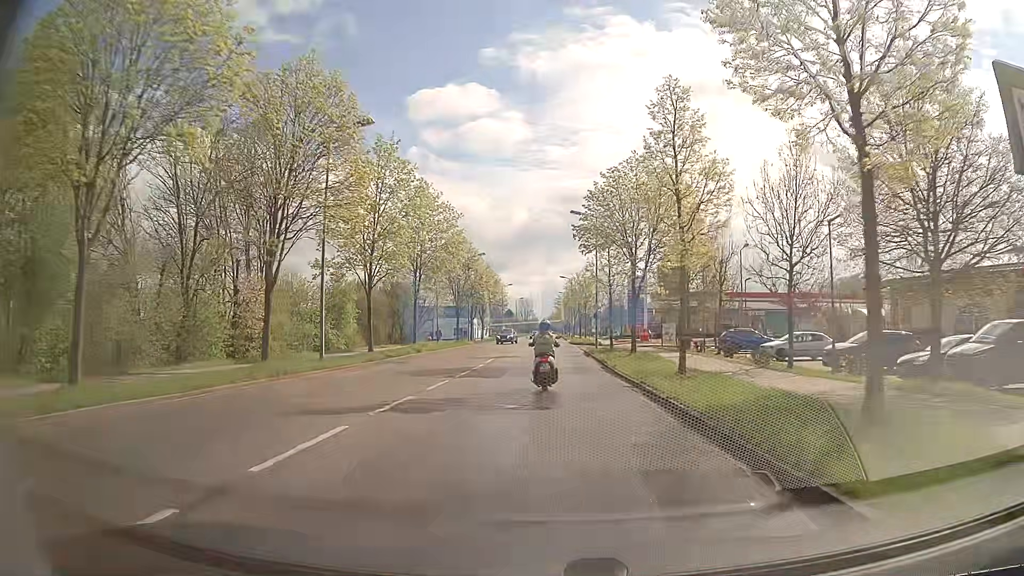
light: Day
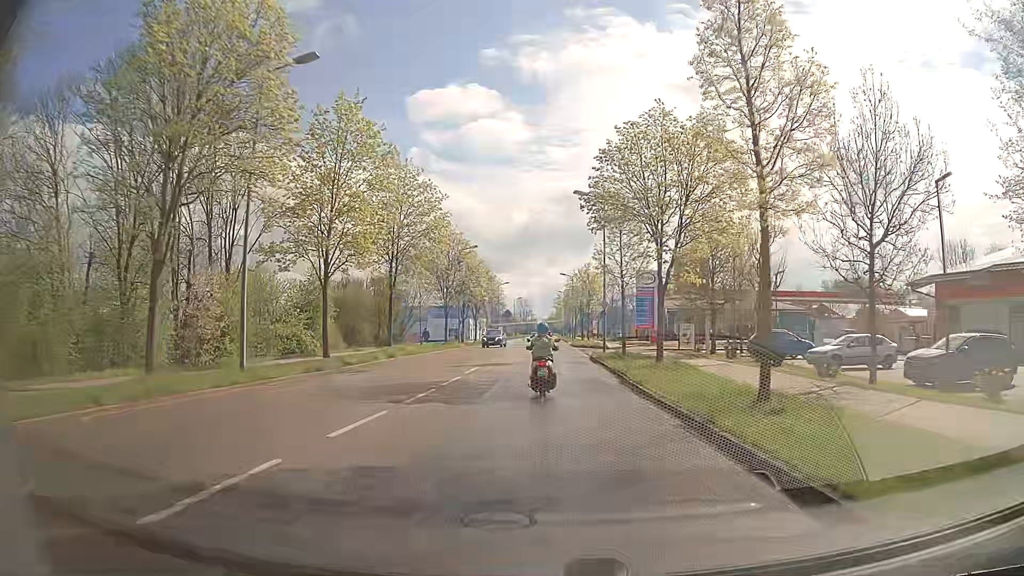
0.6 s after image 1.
(0.0, +6.9) m; 0°
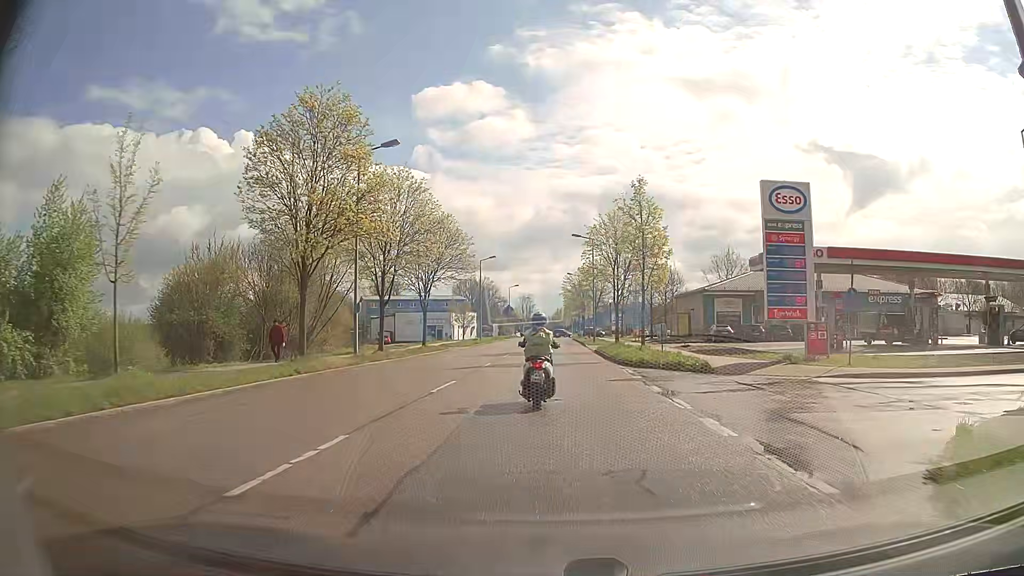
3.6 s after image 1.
(-0.4, +34.9) m; -1°
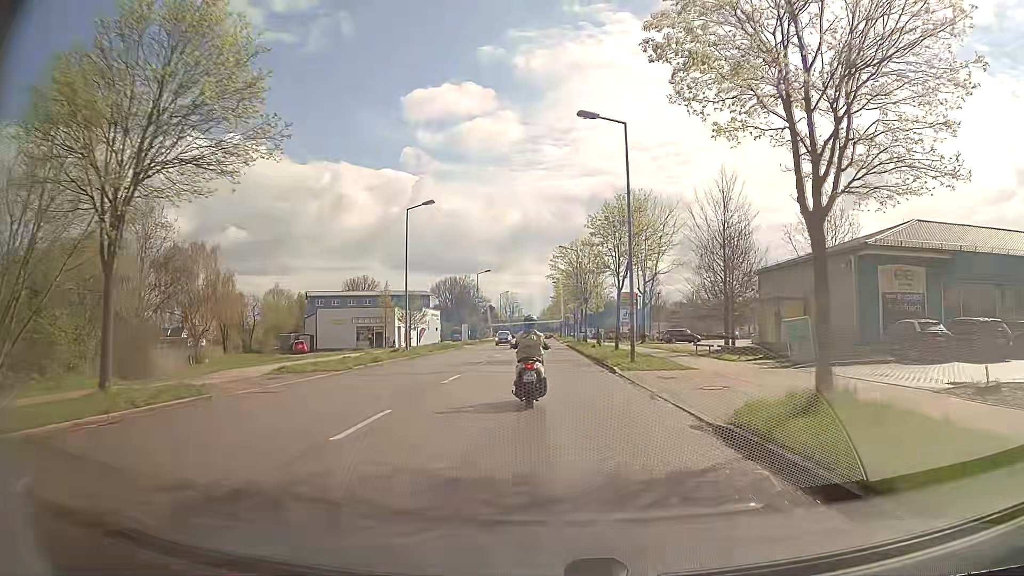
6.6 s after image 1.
(+0.1, +32.8) m; +1°
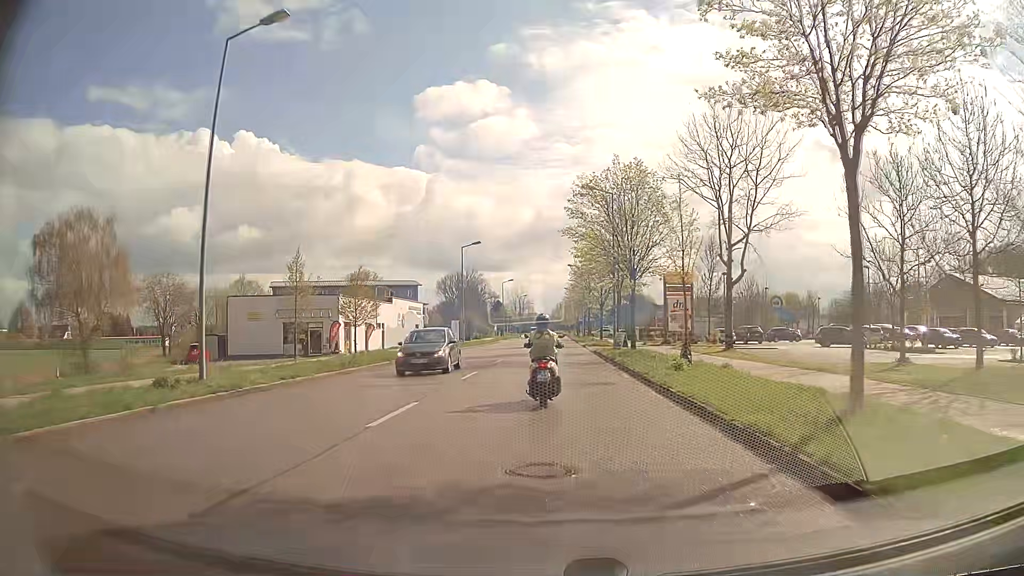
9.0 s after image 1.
(-0.1, +26.3) m; -1°
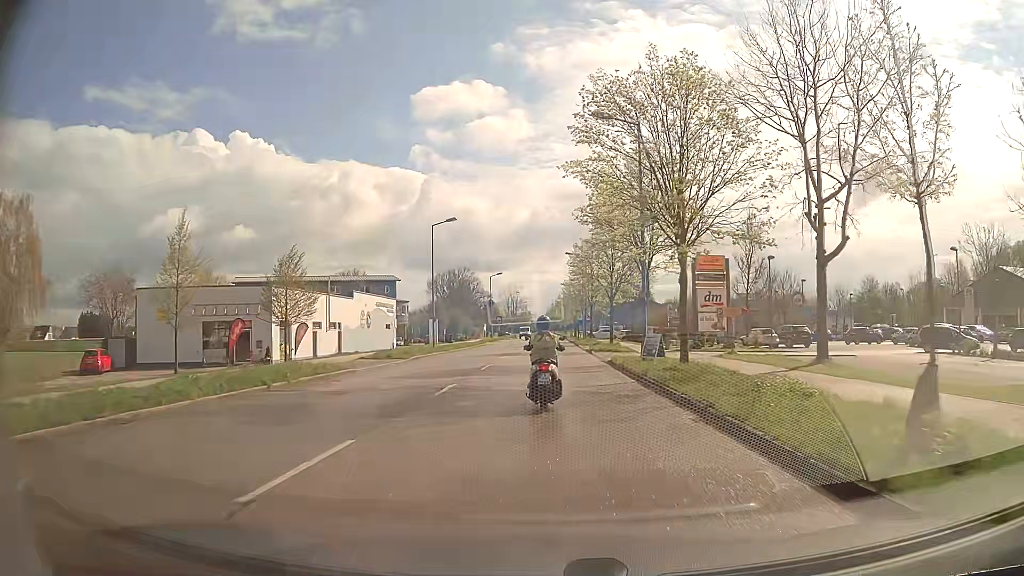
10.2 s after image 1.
(0.0, +13.2) m; +1°
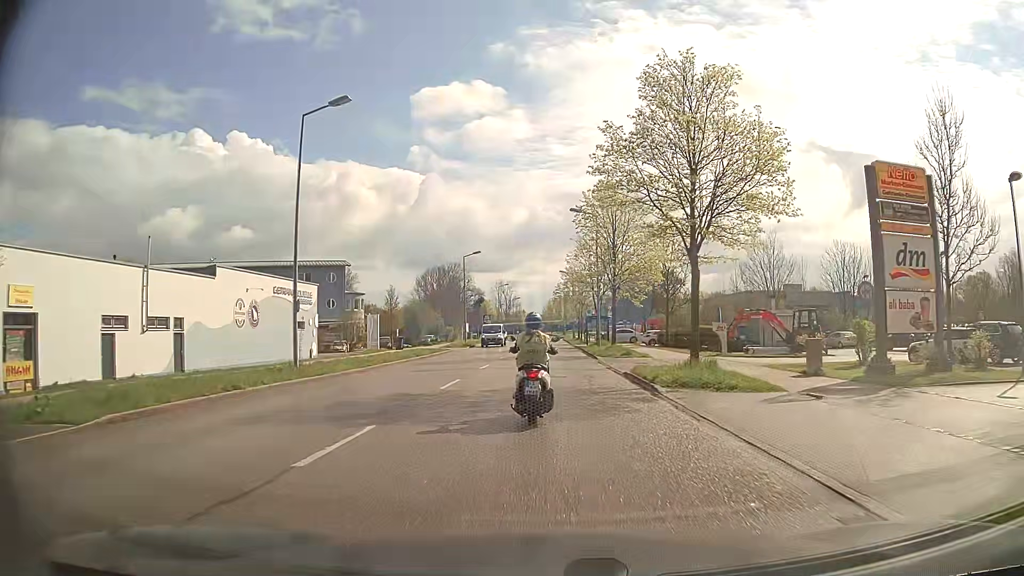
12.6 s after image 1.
(0.0, +25.7) m; 0°
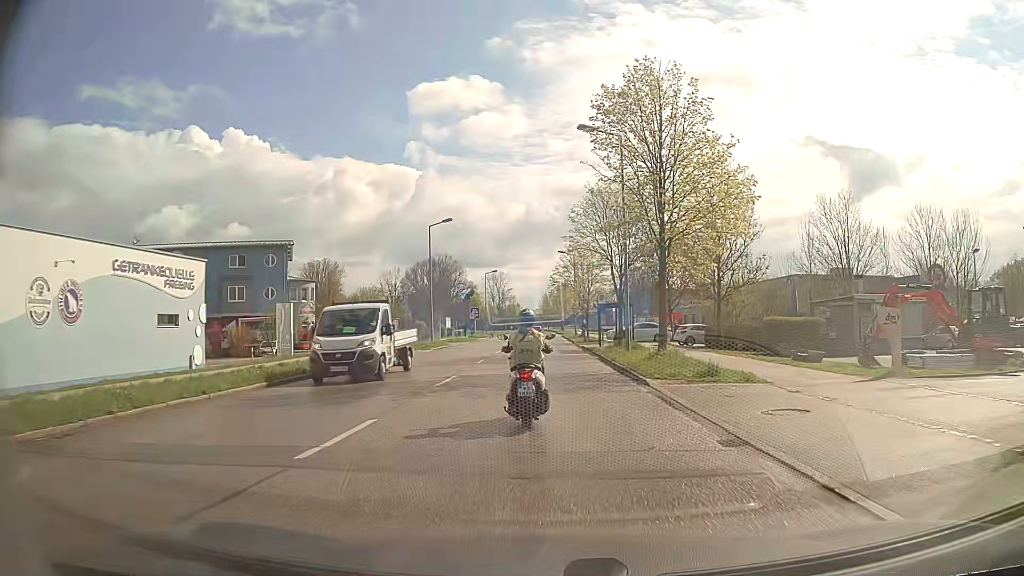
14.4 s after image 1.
(-0.1, +17.6) m; 0°
(0, +10) (0, +20) (0, +30) (0, +40) (0, +50) (0, +60) (0, +70) (0, +80) (0, +90) (0, +100) m
